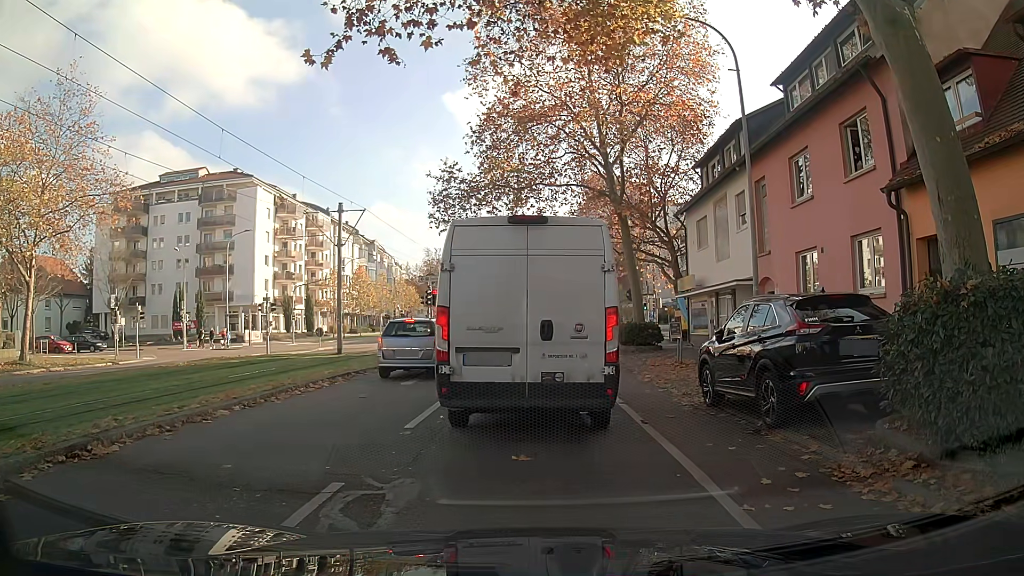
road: tertiary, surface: asphalt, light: Day
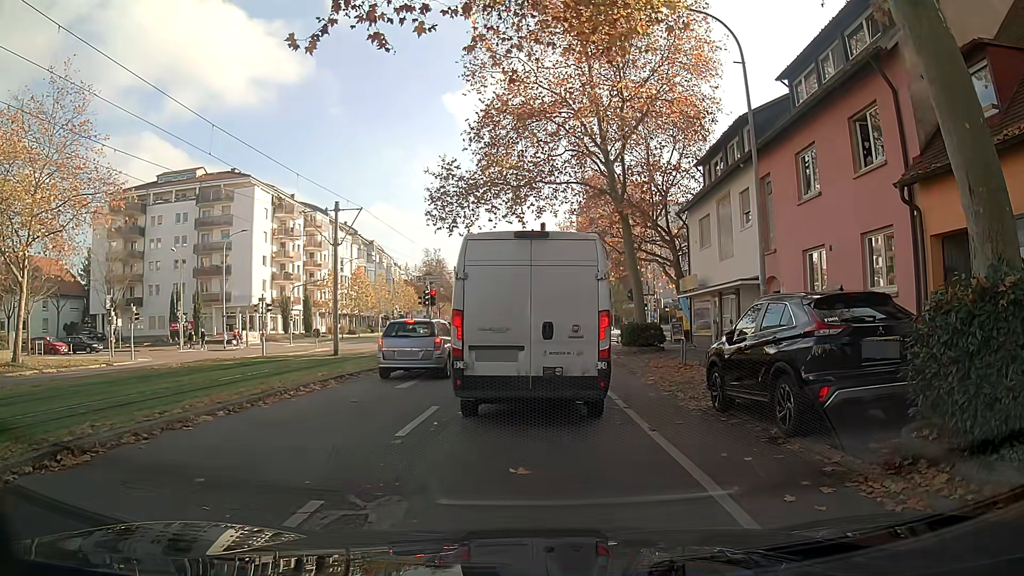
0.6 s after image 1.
(0.0, +0.6) m; 0°
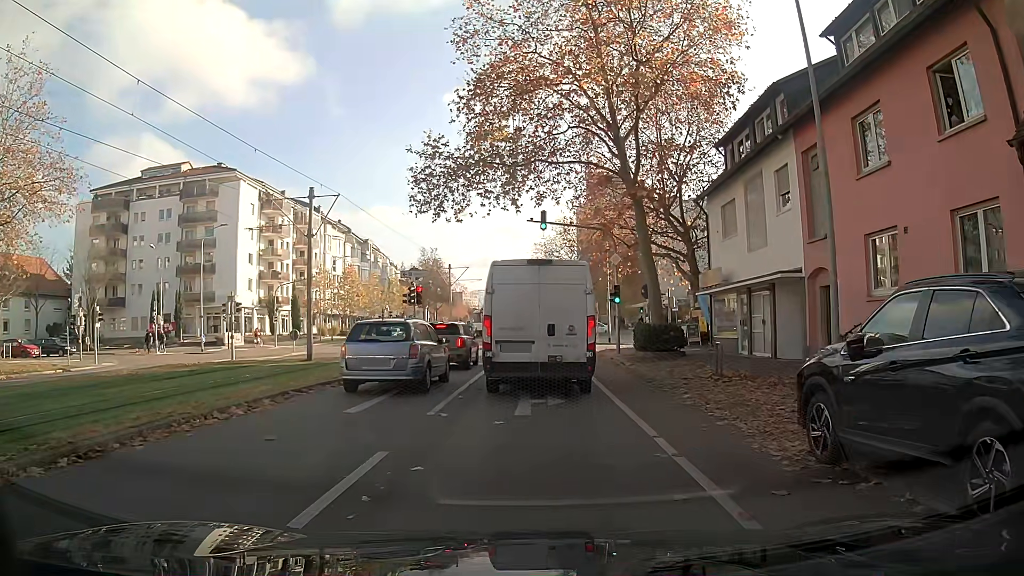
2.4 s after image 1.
(-0.1, +4.1) m; -1°
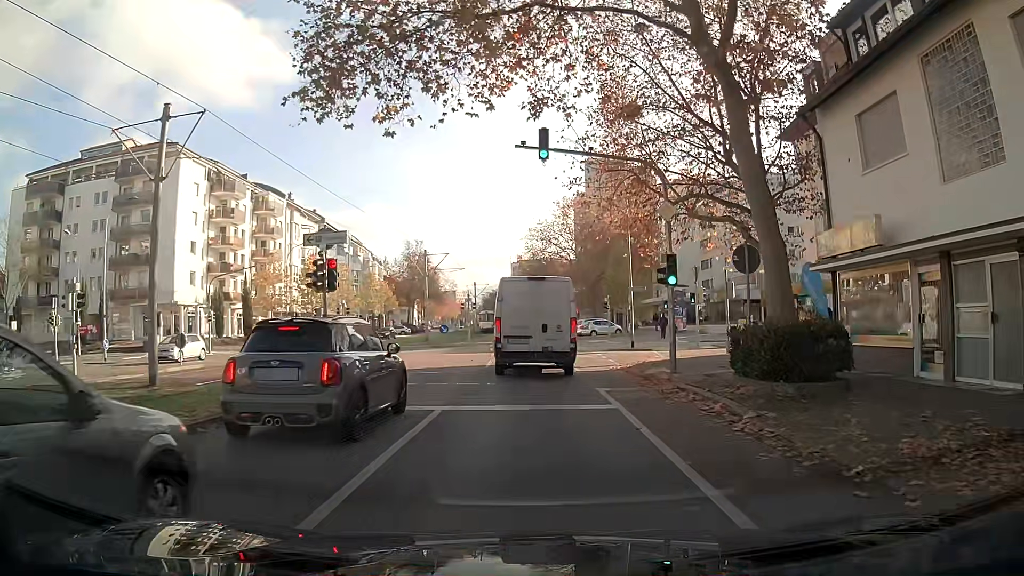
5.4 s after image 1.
(0.0, +12.9) m; 0°
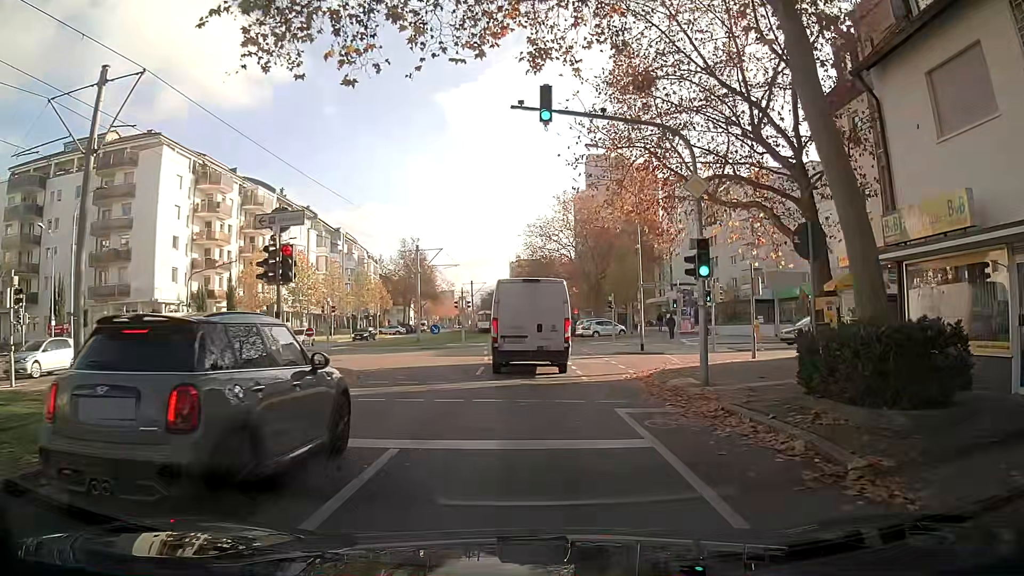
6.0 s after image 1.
(0.0, +3.4) m; 0°
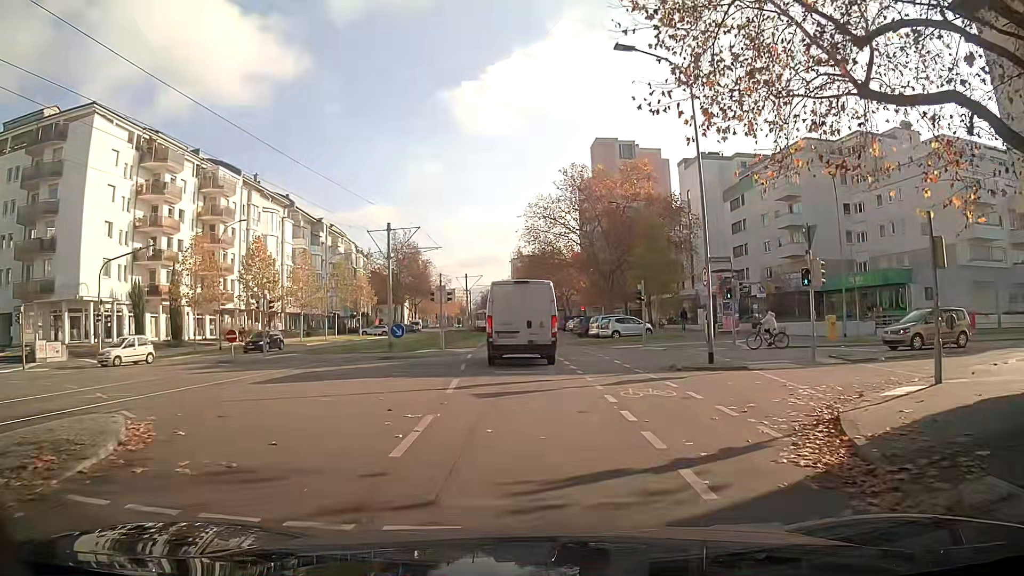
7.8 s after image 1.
(0.0, +11.5) m; 0°
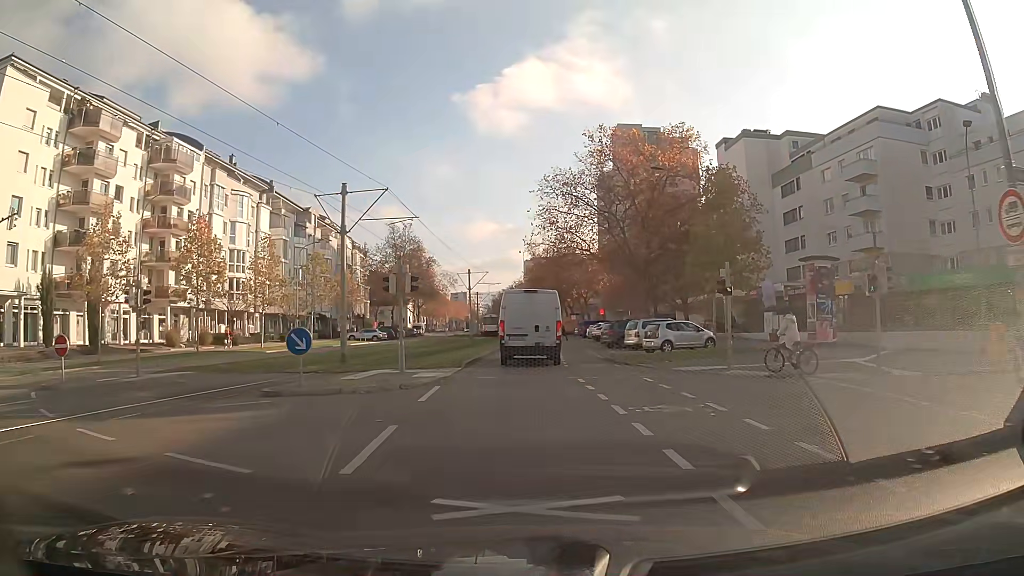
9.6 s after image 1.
(-0.1, +13.0) m; -1°
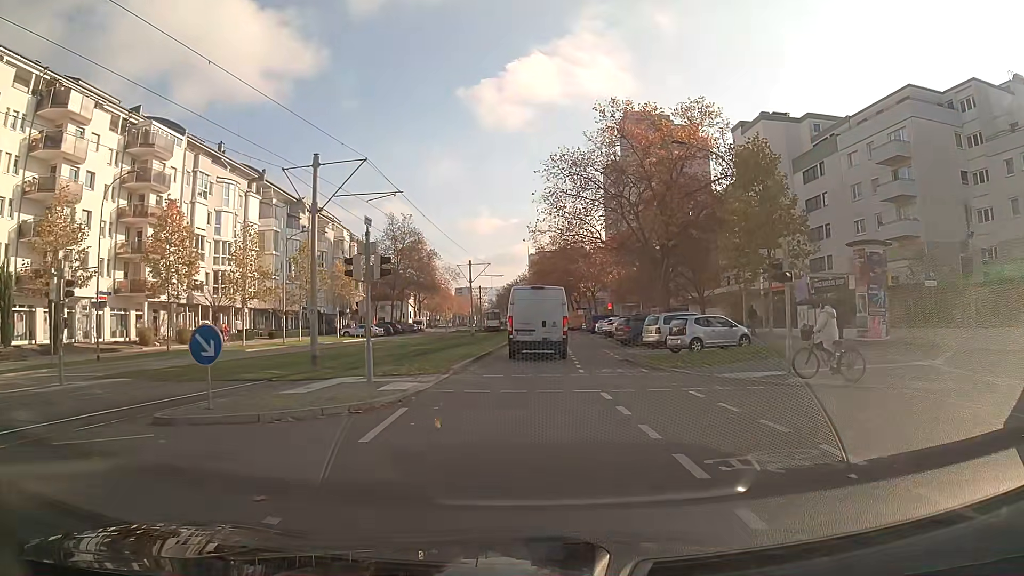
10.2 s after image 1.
(0.0, +4.6) m; 0°
(0, +10) (0, +20) (0, +30) (0, +40) (+1, +50) (+1, +60) (+1, +70) (+2, +80) (+2, +90) (+1, +100) m
